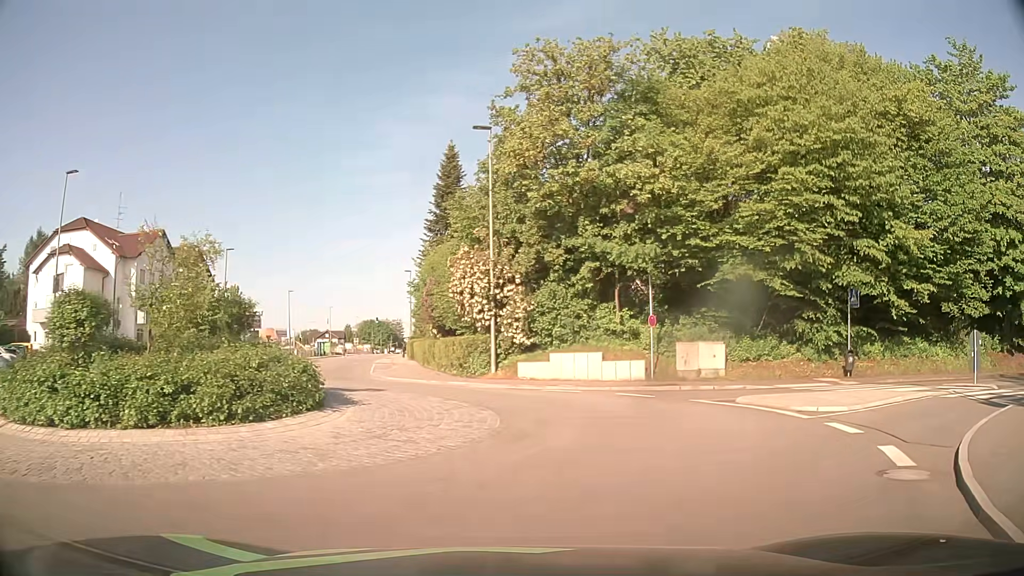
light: Day
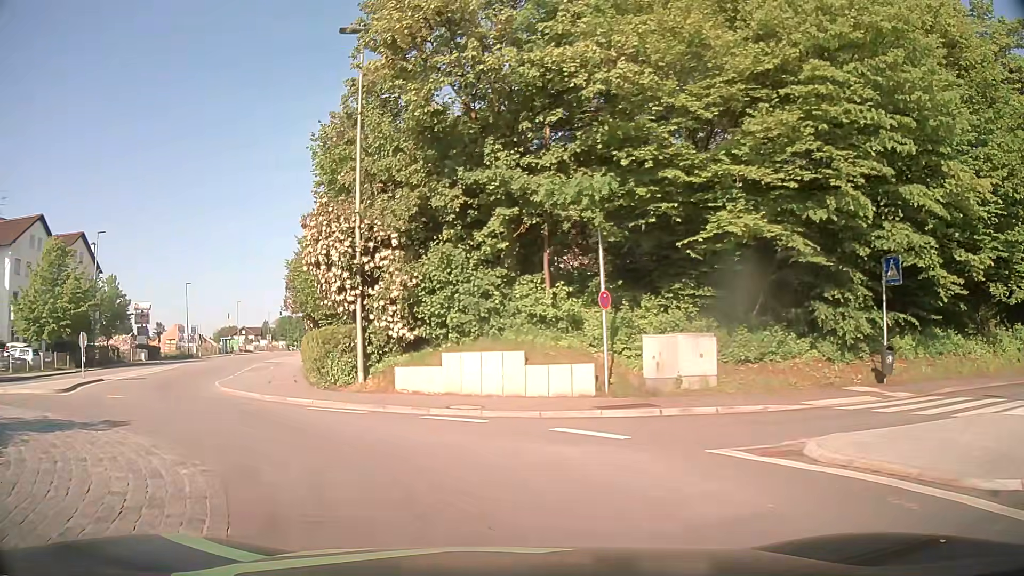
(+1.0, +9.1) m; +5°
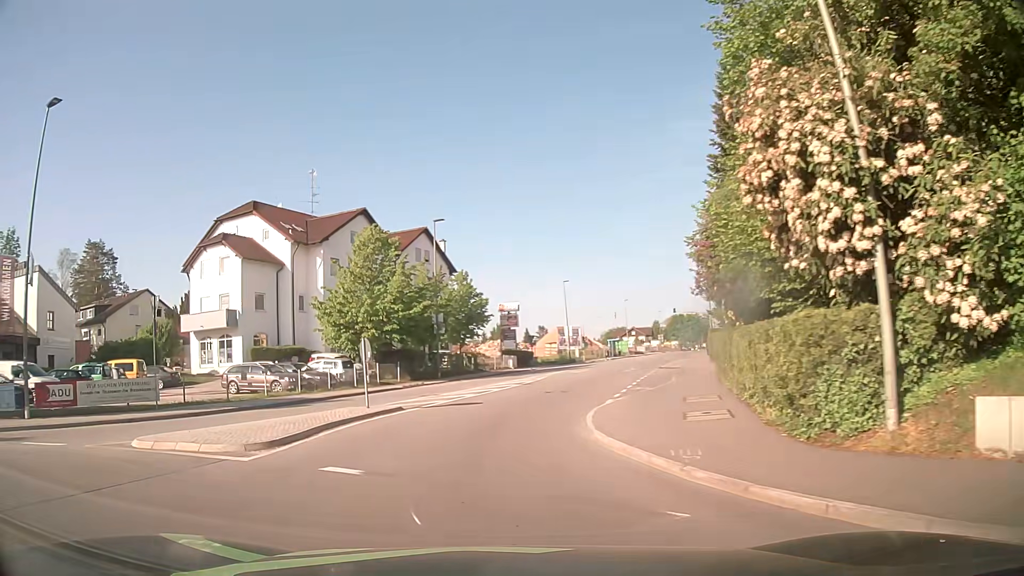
(-2.9, +9.5) m; -33°
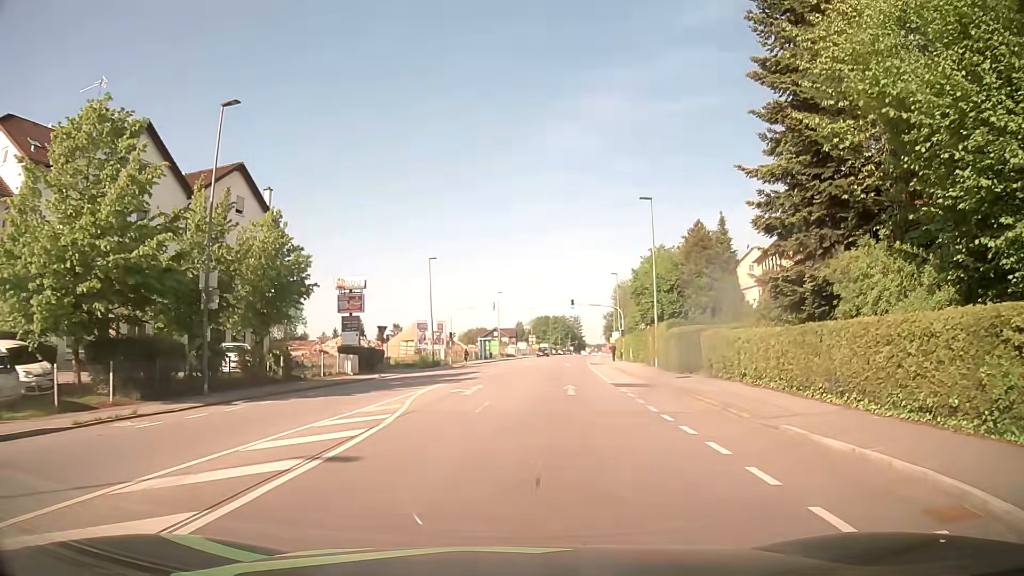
(+0.5, +21.0) m; +11°
(+1, +10) (+1, +20) (+2, +30) (+4, +40) (+5, +50) (+6, +60) (+7, +70) (+9, +79) (+10, +89) (+12, +99) m
